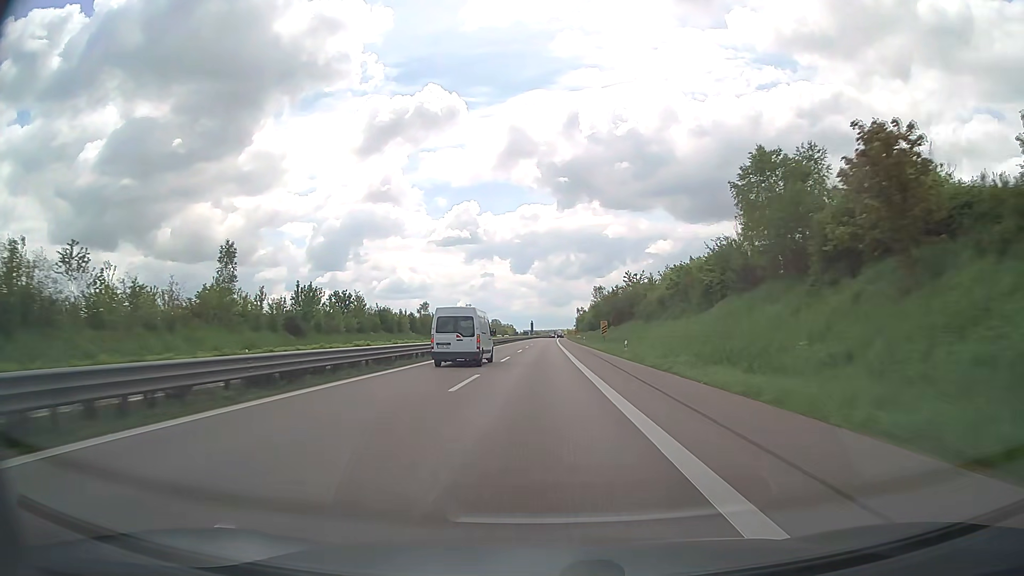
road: trunk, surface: asphalt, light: Day
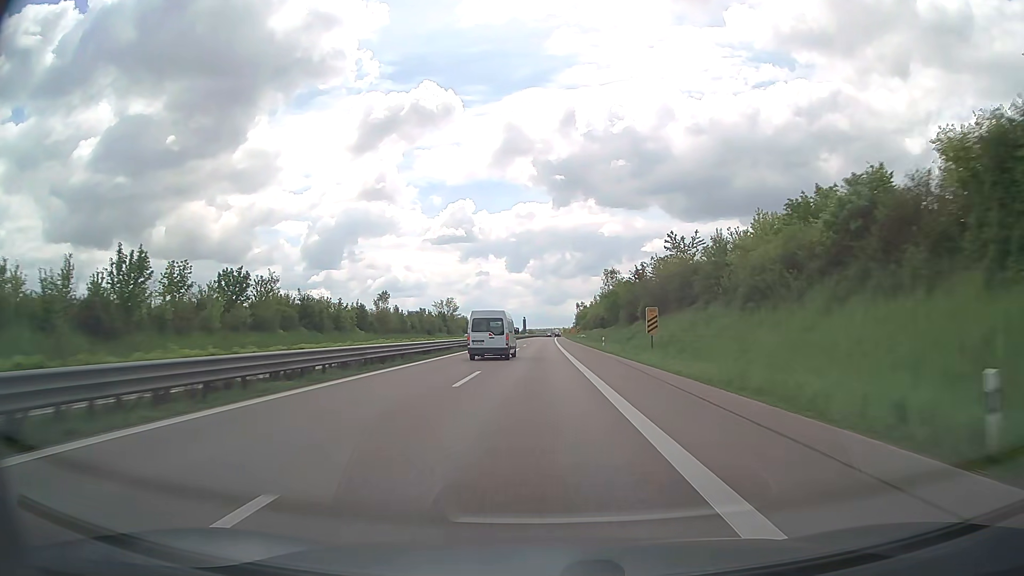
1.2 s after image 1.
(+0.1, +35.0) m; 0°
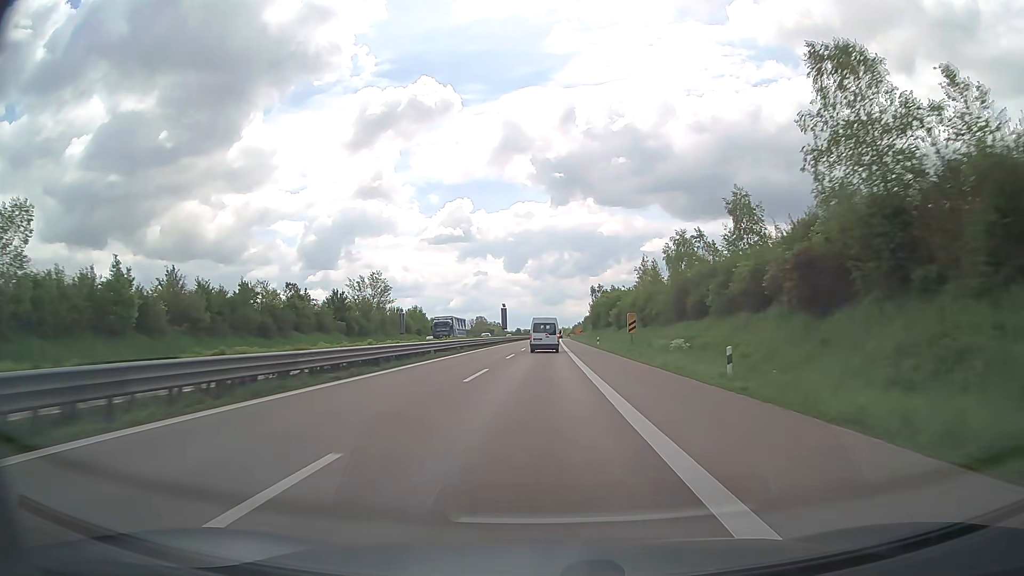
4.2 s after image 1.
(+0.5, +87.6) m; 0°
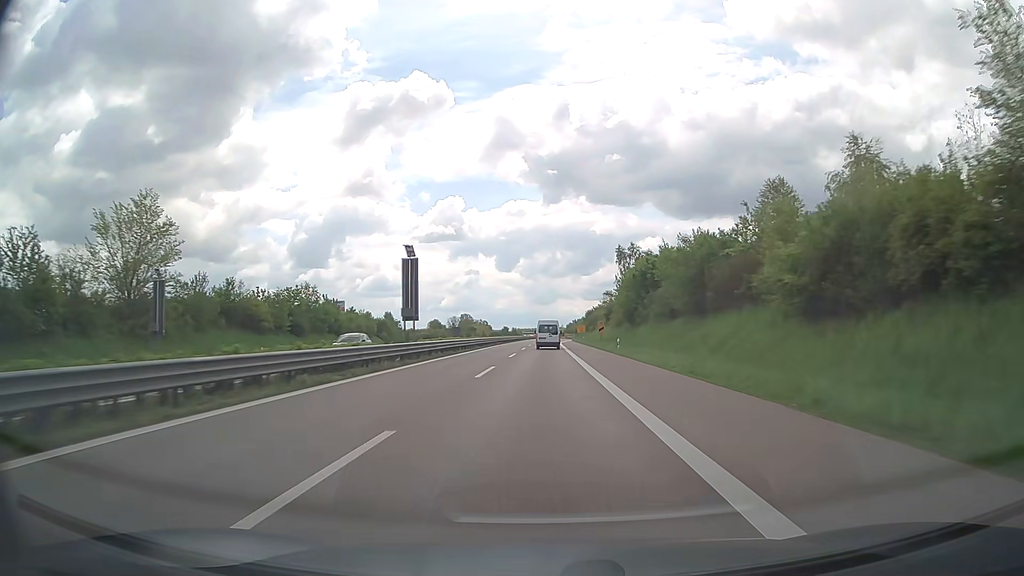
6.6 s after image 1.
(+0.4, +70.1) m; +1°
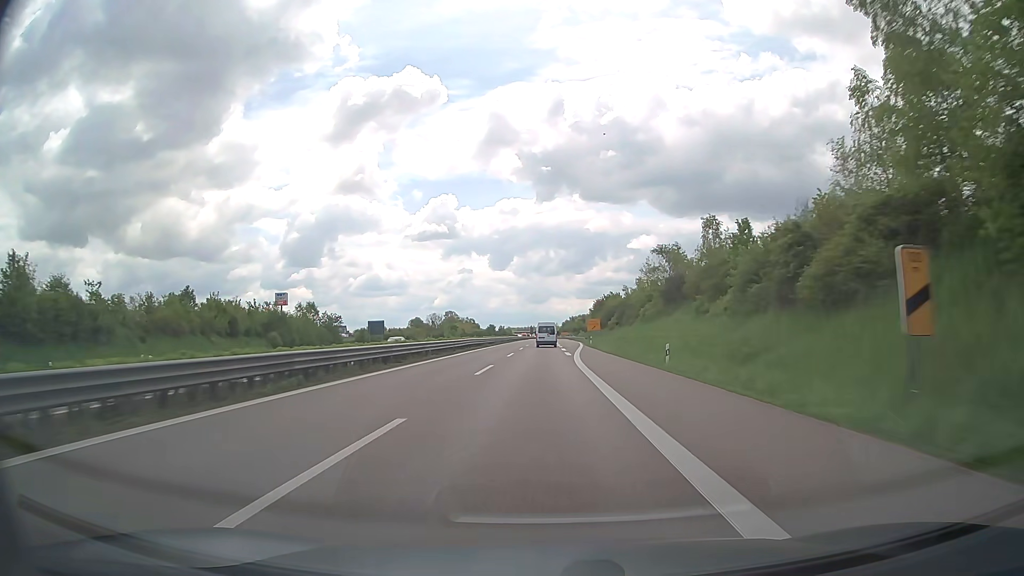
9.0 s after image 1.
(+0.6, +70.1) m; +1°
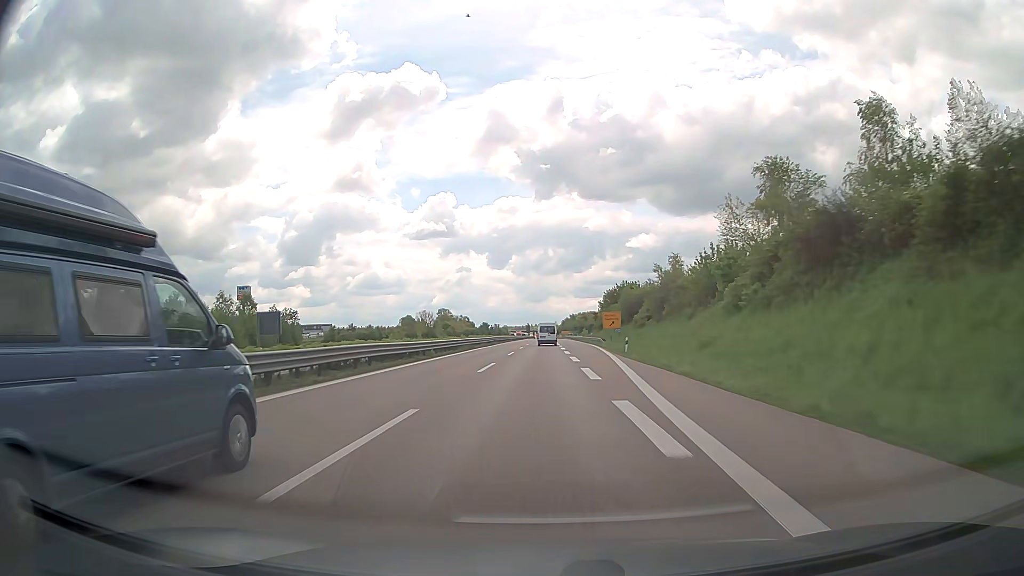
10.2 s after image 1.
(0.0, +34.7) m; 0°
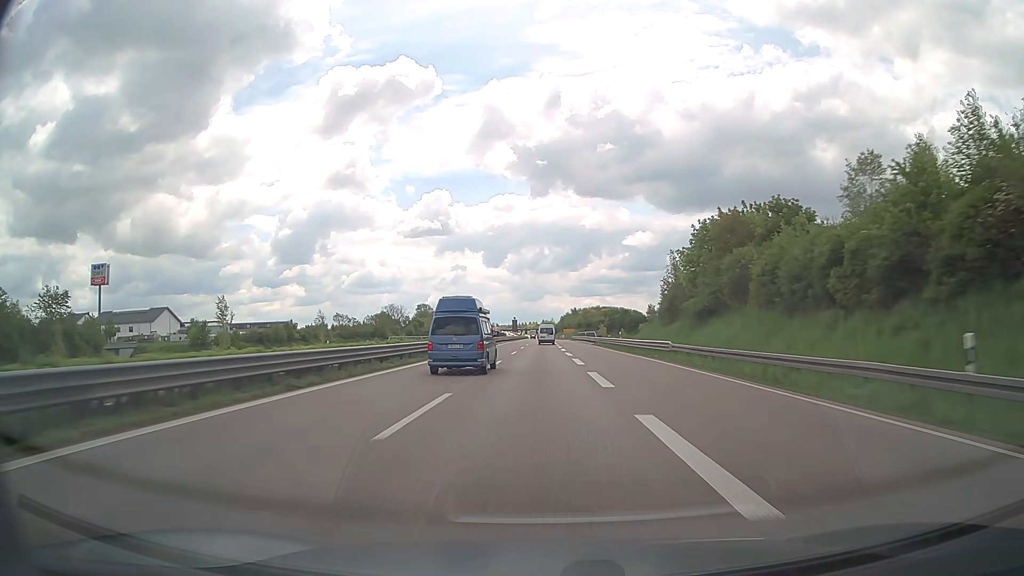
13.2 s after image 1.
(+0.1, +86.3) m; 0°
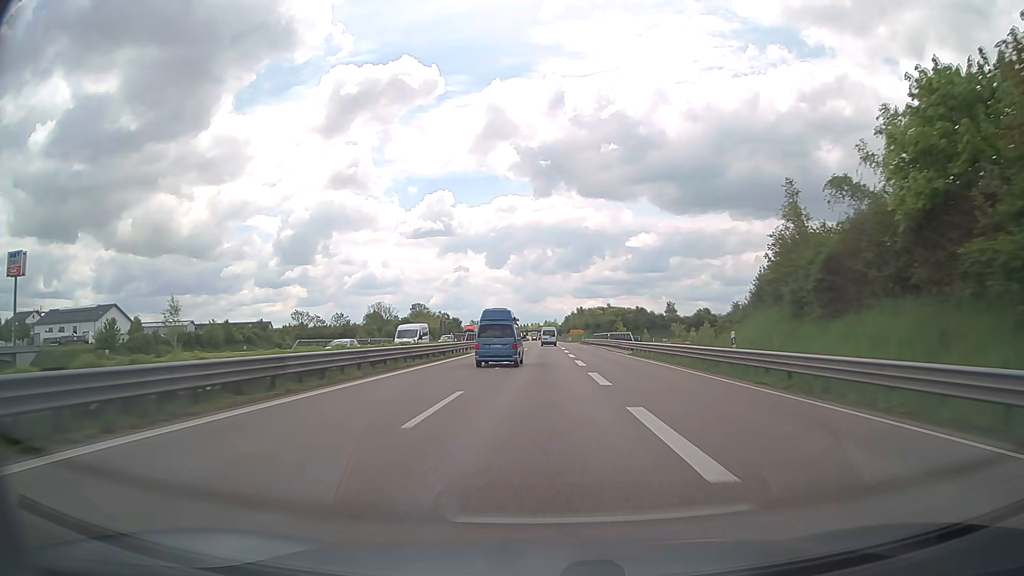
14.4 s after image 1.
(-0.1, +34.5) m; 0°
(0, +10) (0, +20) (0, +30) (0, +40) (0, +50) (0, +60) (0, +70) (0, +80) (0, +90) (0, +100) m
